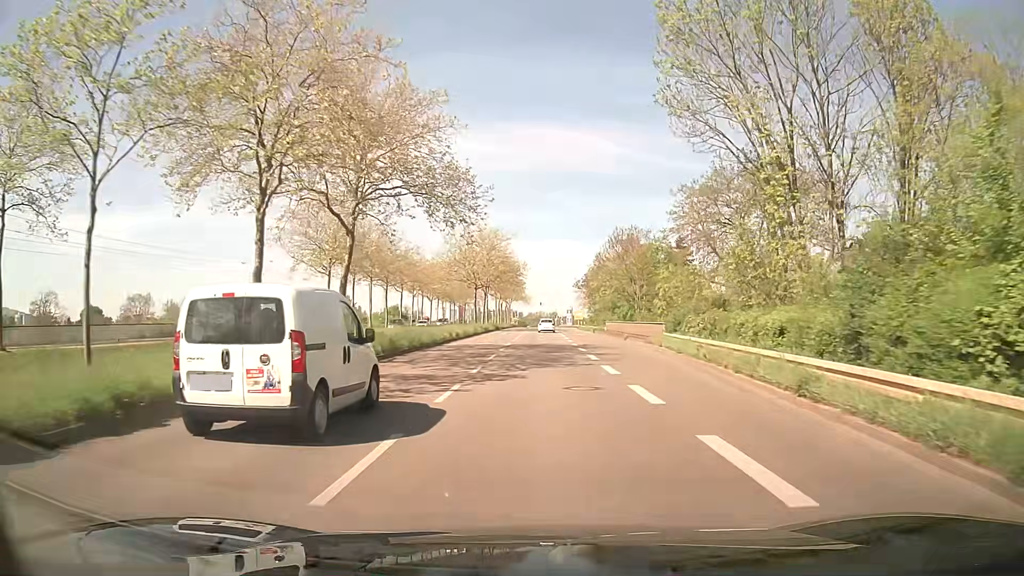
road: secondary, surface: asphalt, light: Day
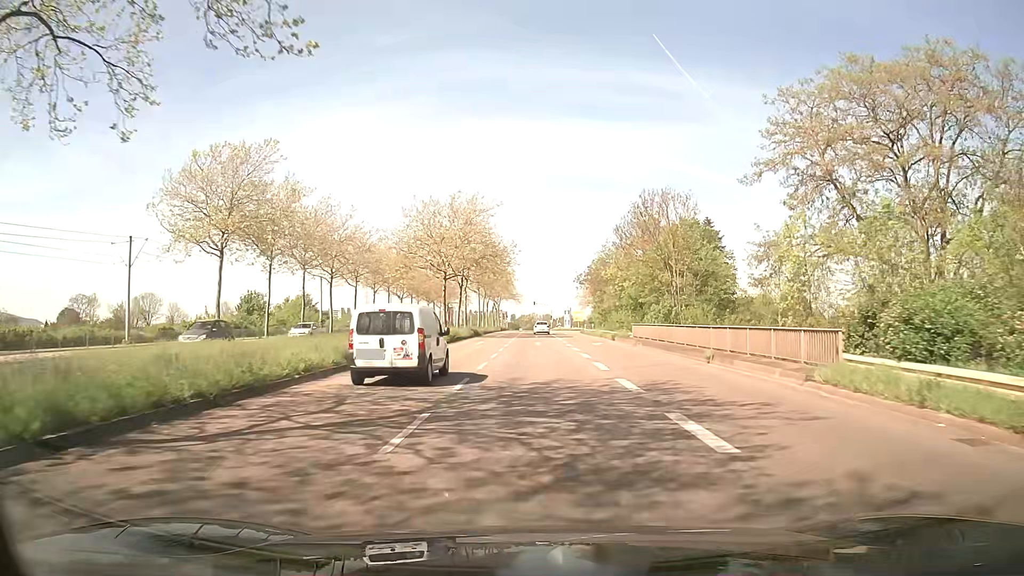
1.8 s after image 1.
(0.0, +22.0) m; 0°
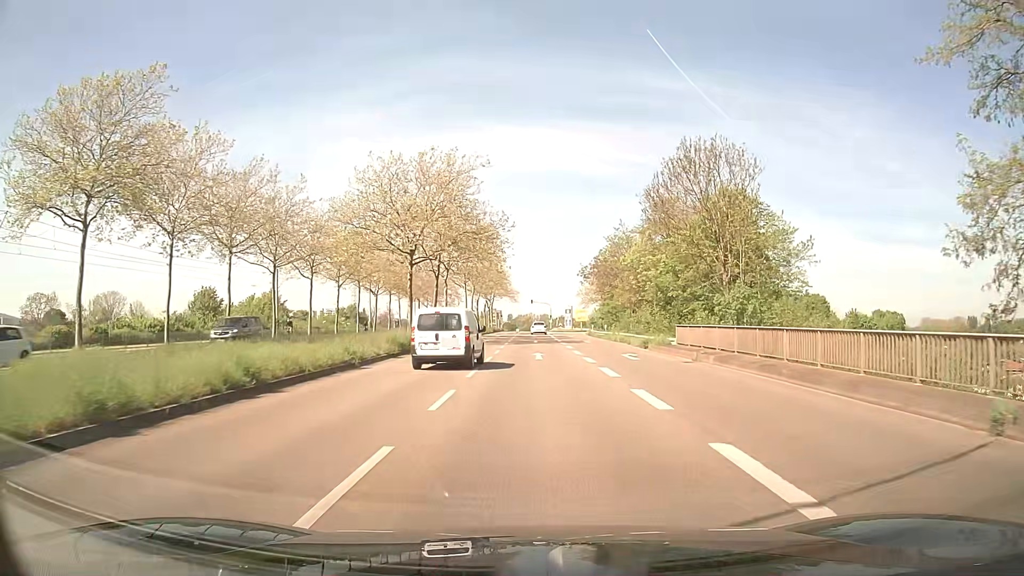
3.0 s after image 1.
(+0.1, +14.7) m; +1°
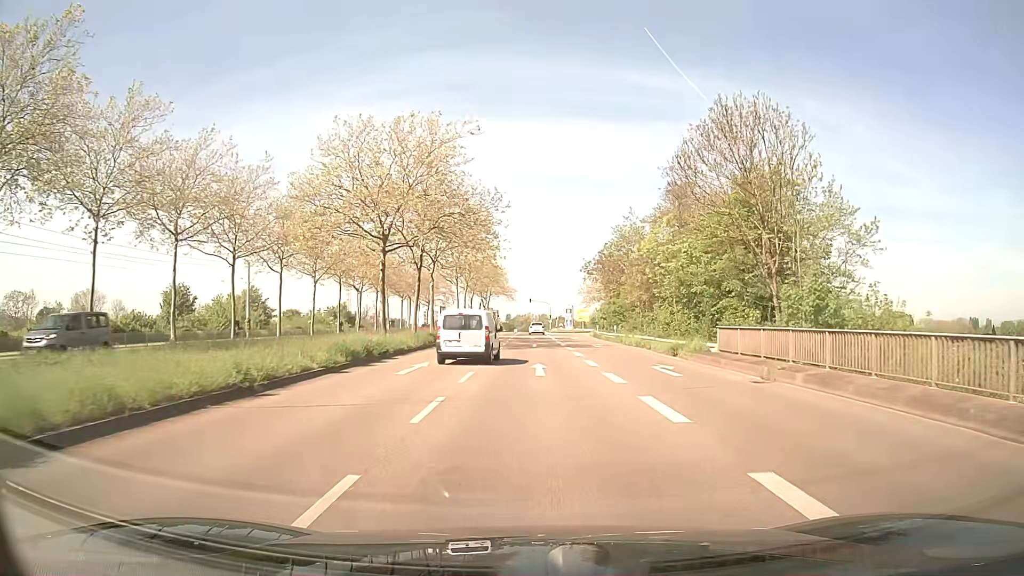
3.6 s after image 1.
(0.0, +7.4) m; 0°
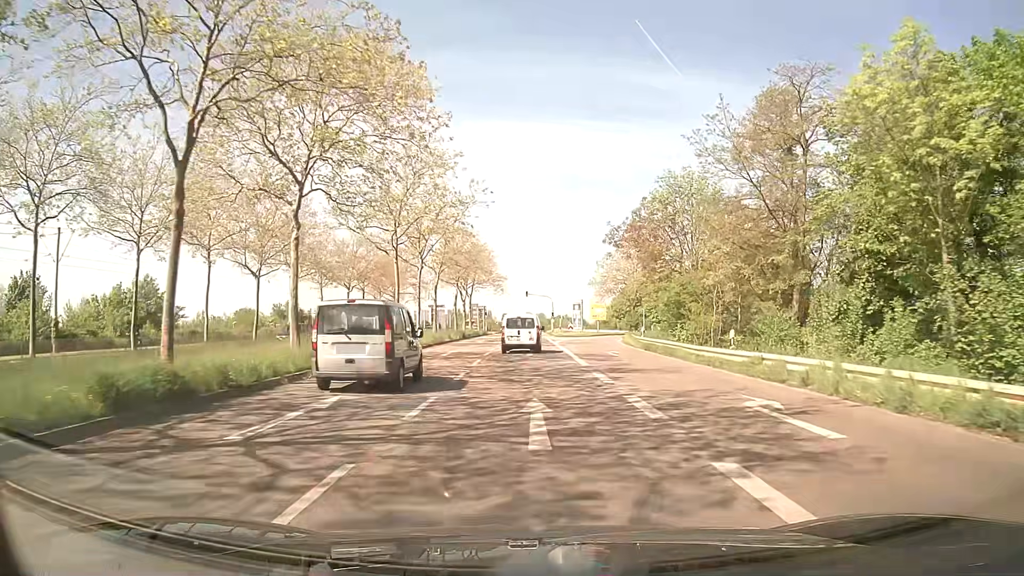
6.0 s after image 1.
(+0.1, +29.7) m; 0°
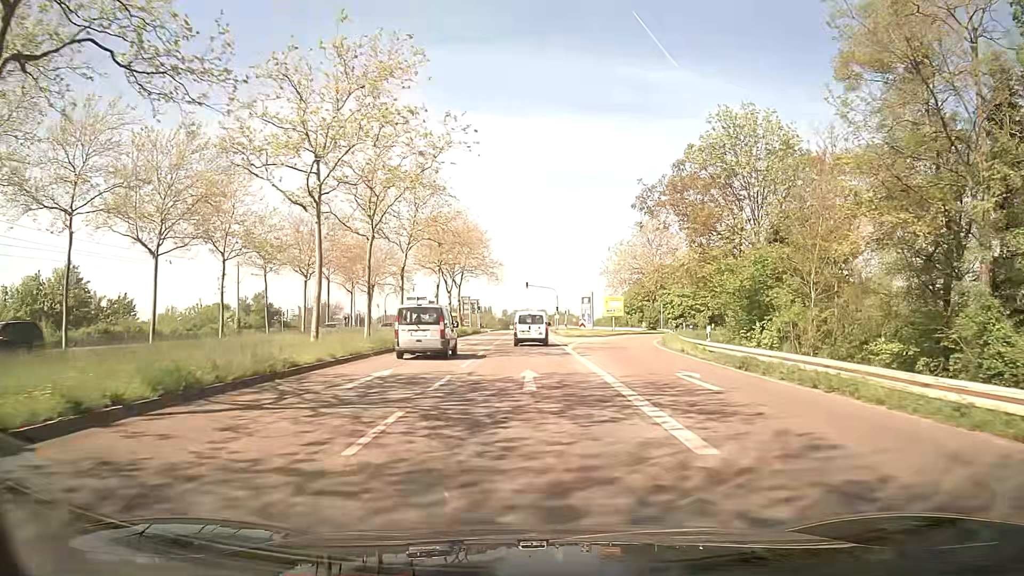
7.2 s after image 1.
(0.0, +14.9) m; 0°
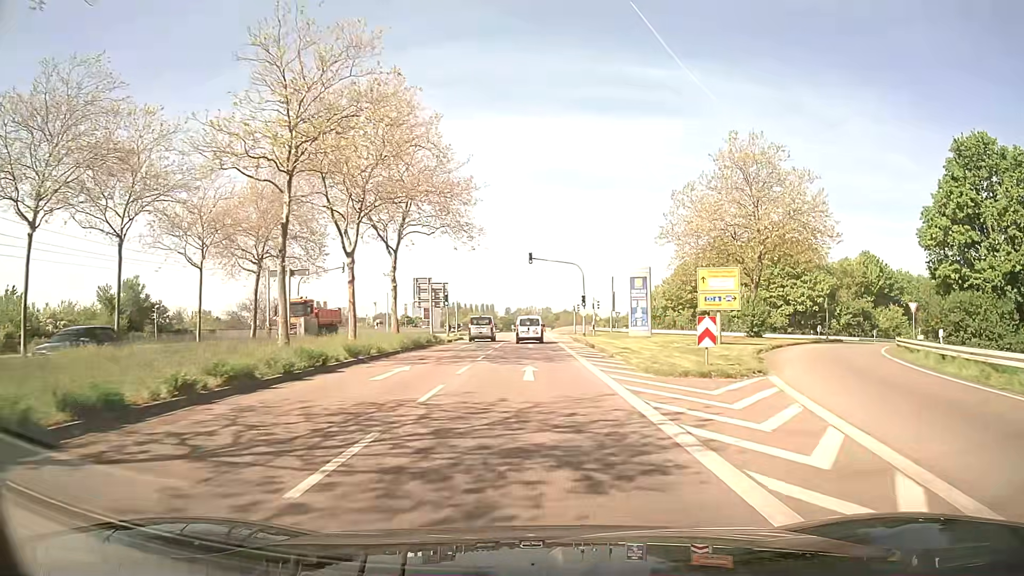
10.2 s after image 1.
(-0.1, +37.6) m; 0°
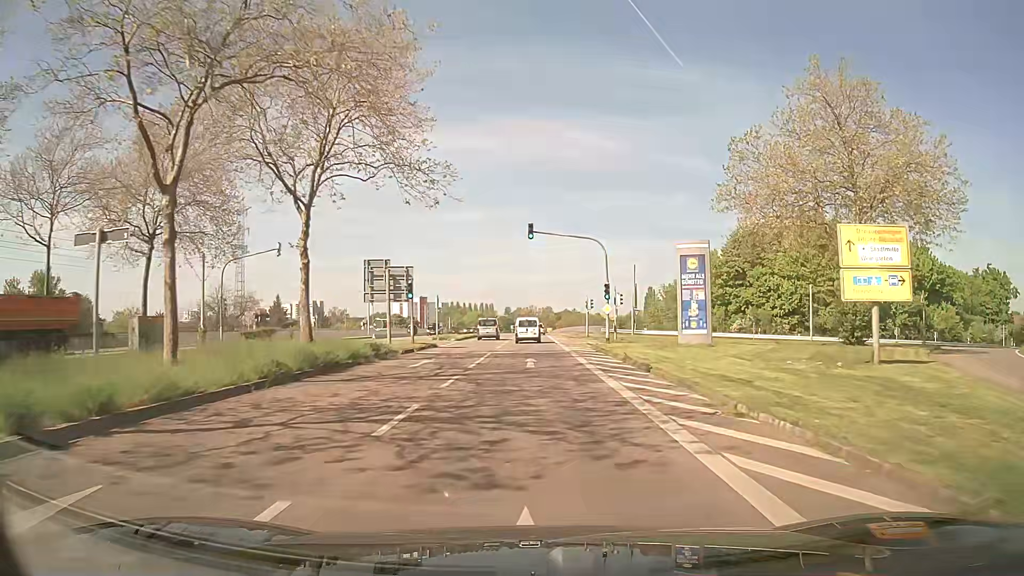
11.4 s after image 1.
(0.0, +15.2) m; 0°
(0, +10) (0, +20) (0, +30) (0, +40) (0, +50) (-1, +60) (0, +70) (0, +80) (0, +90) (+1, +100) m
